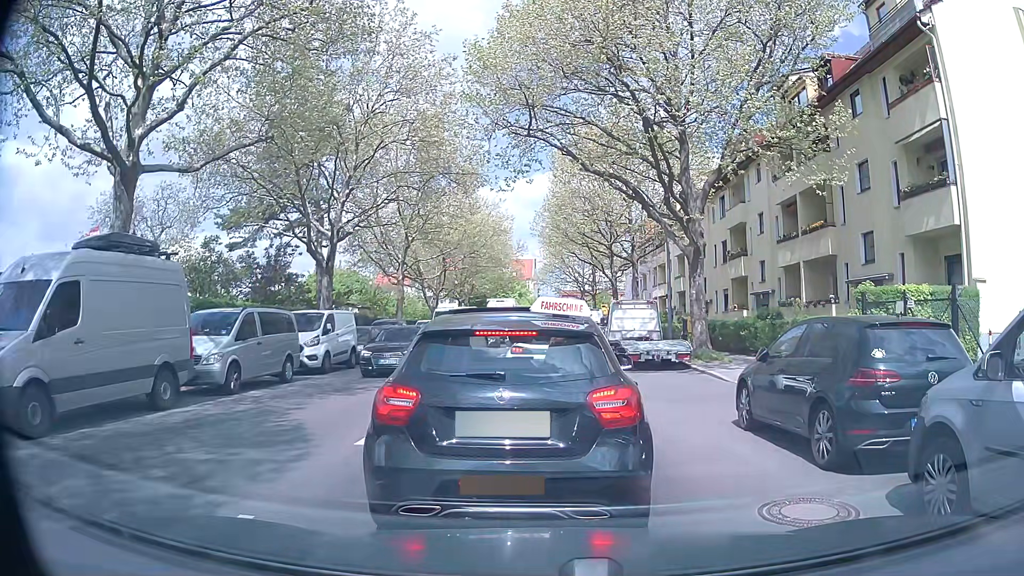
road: tertiary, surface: asphalt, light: Day
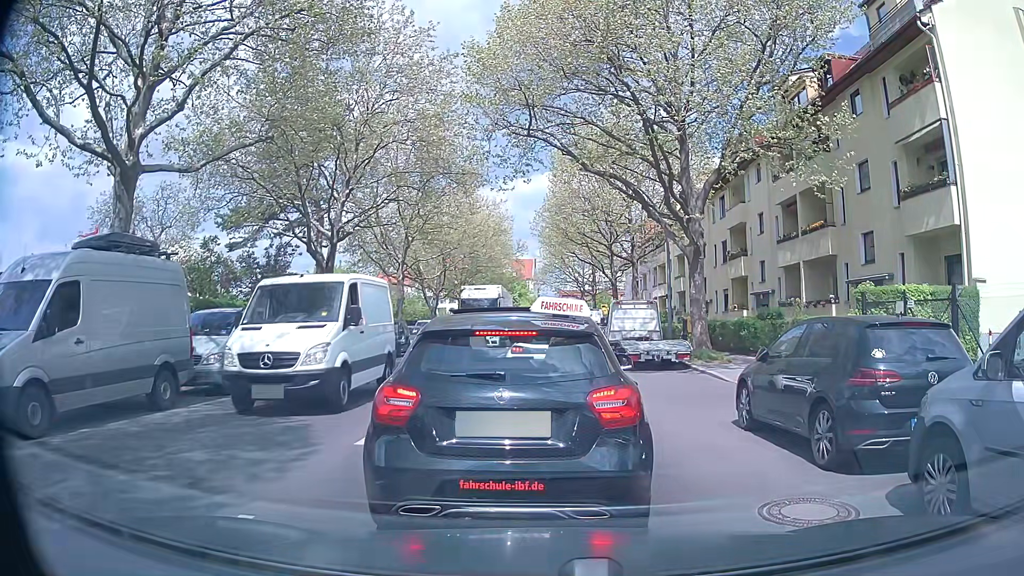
(0.0, 0.0) m; 0°
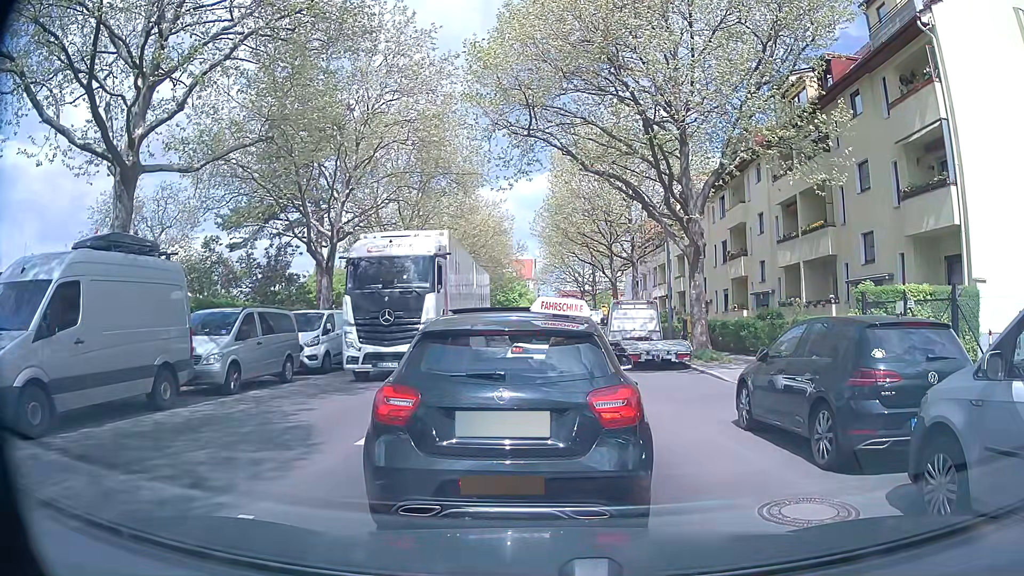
(0.0, 0.0) m; 0°
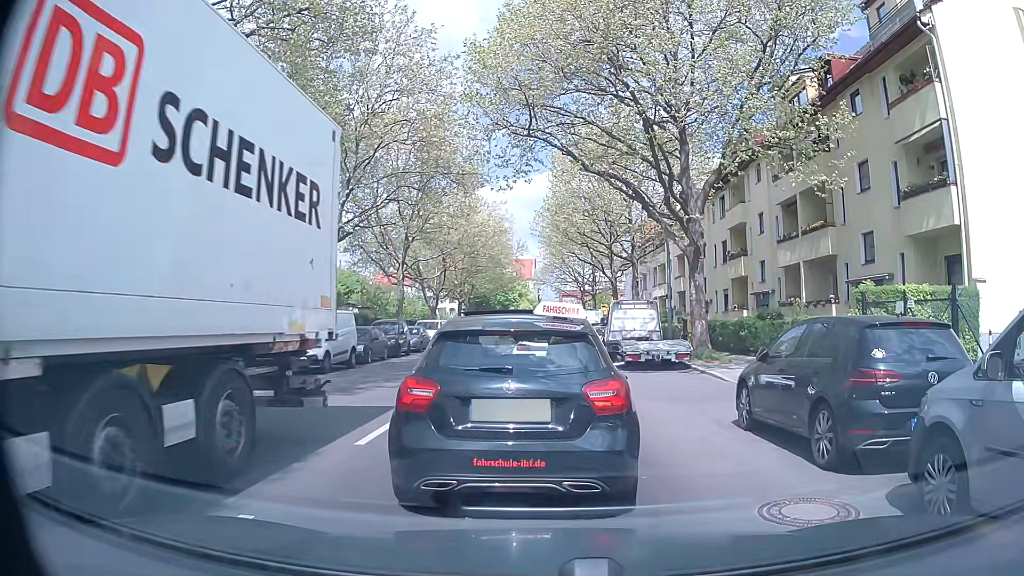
(0.0, 0.0) m; 0°
